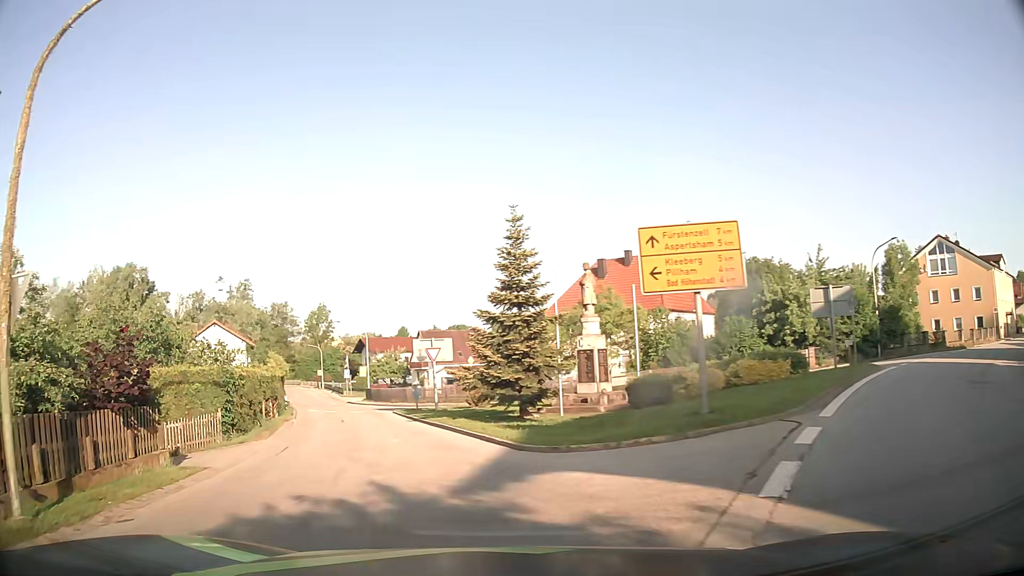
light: Day
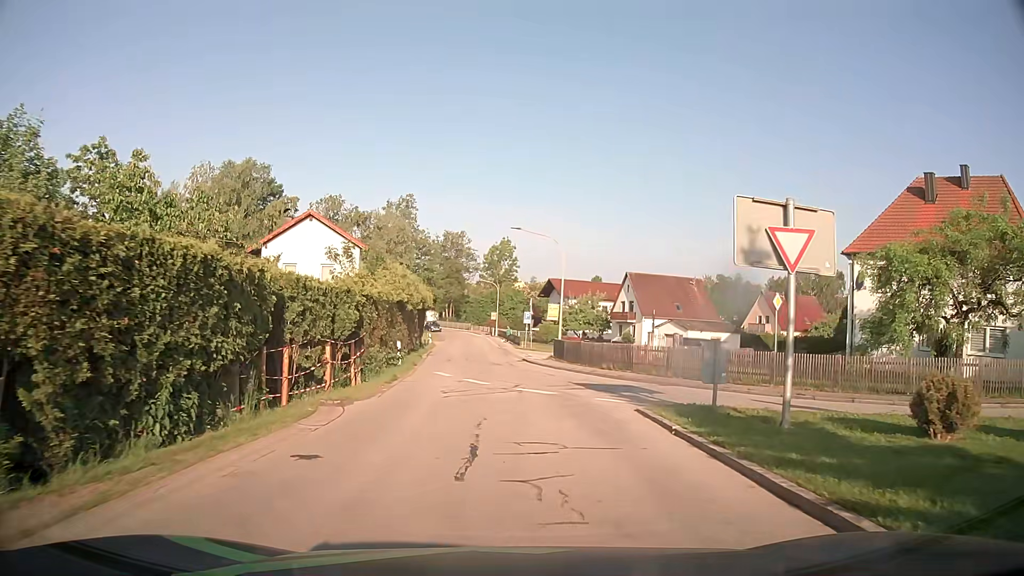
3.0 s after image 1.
(-5.0, +23.0) m; -16°
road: tertiary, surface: asphalt
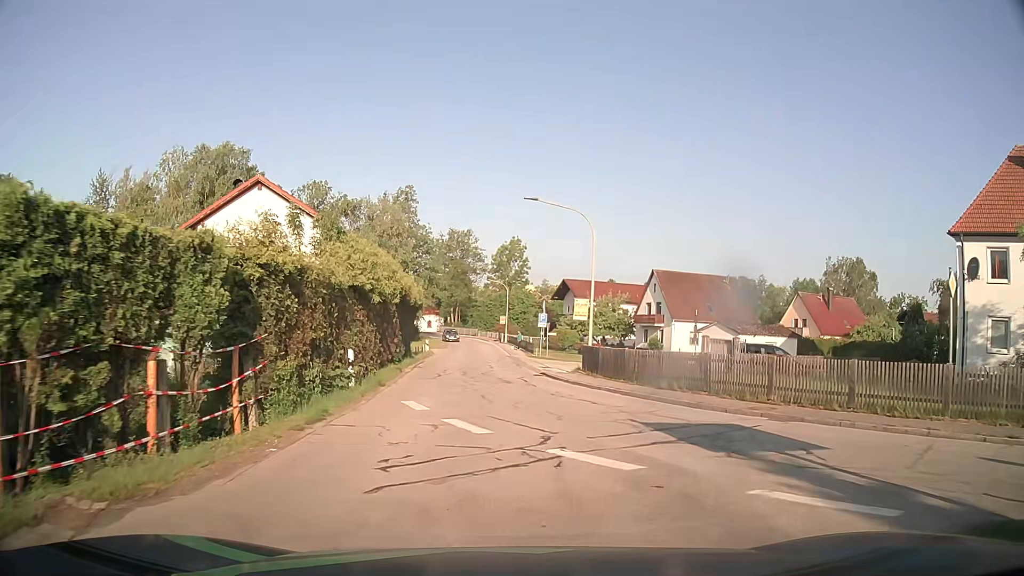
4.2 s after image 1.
(-0.1, +9.4) m; -1°
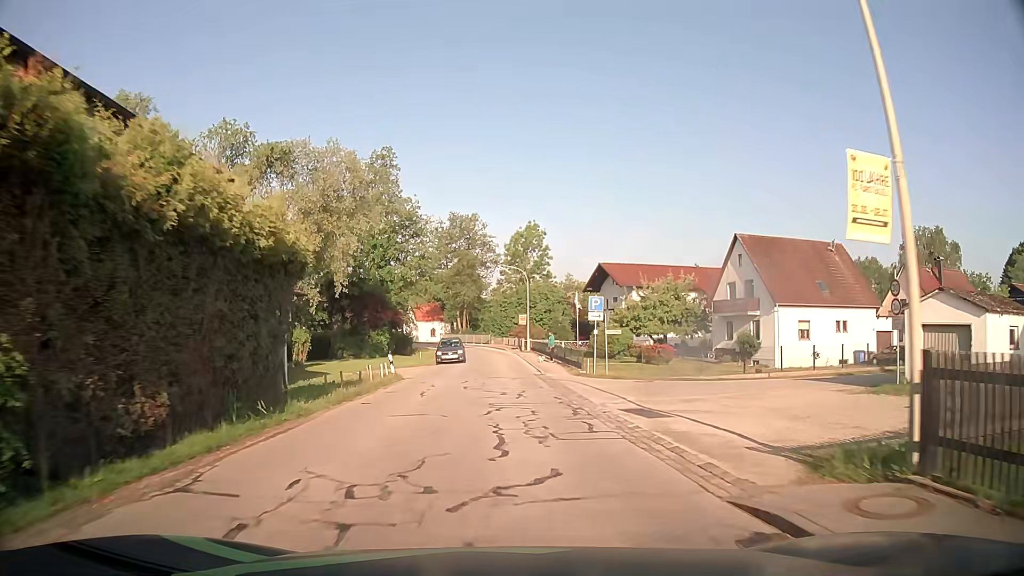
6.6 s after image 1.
(-0.1, +22.6) m; -2°
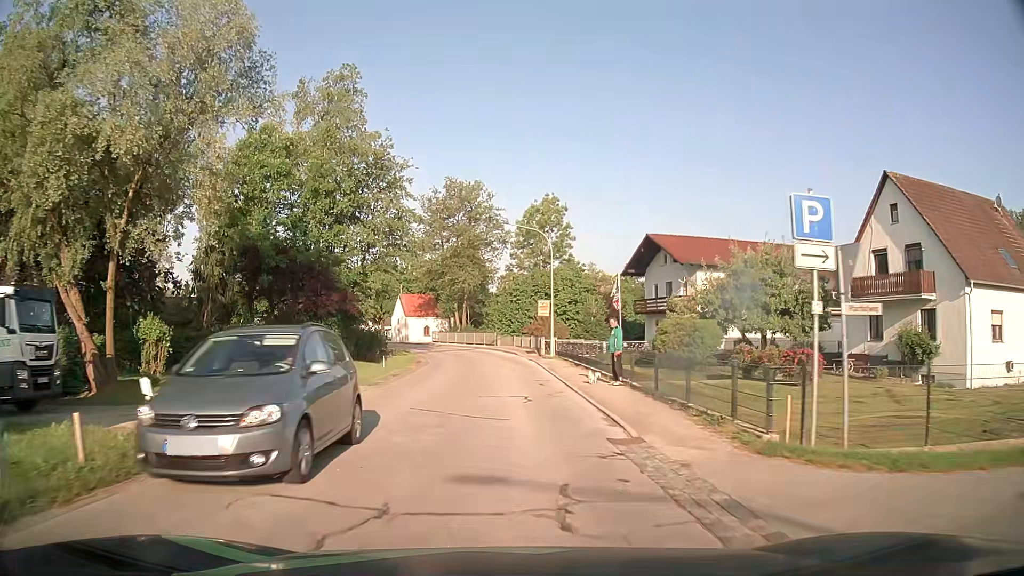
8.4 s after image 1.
(+0.1, +20.1) m; 0°
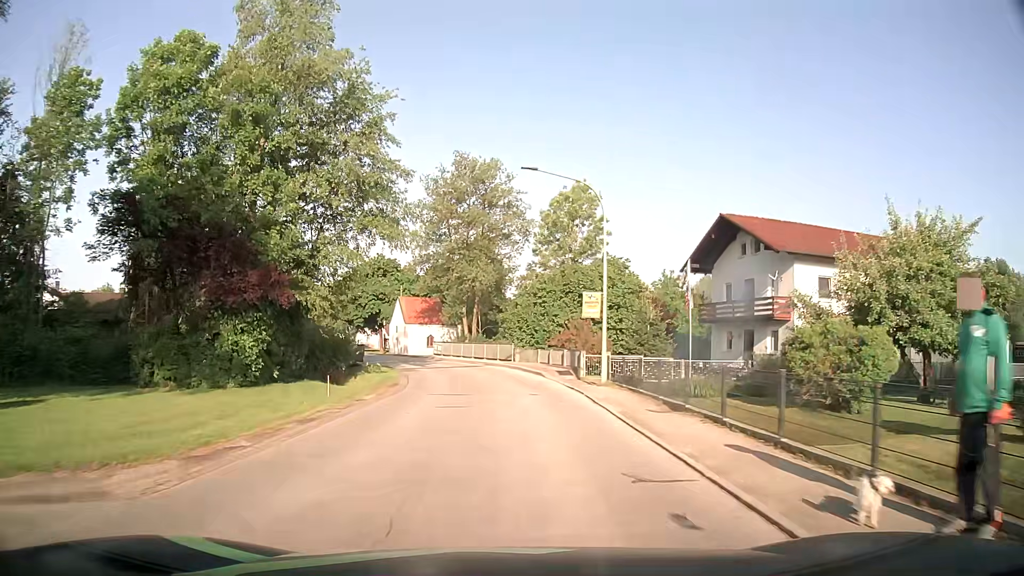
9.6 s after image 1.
(-0.2, +14.0) m; -2°
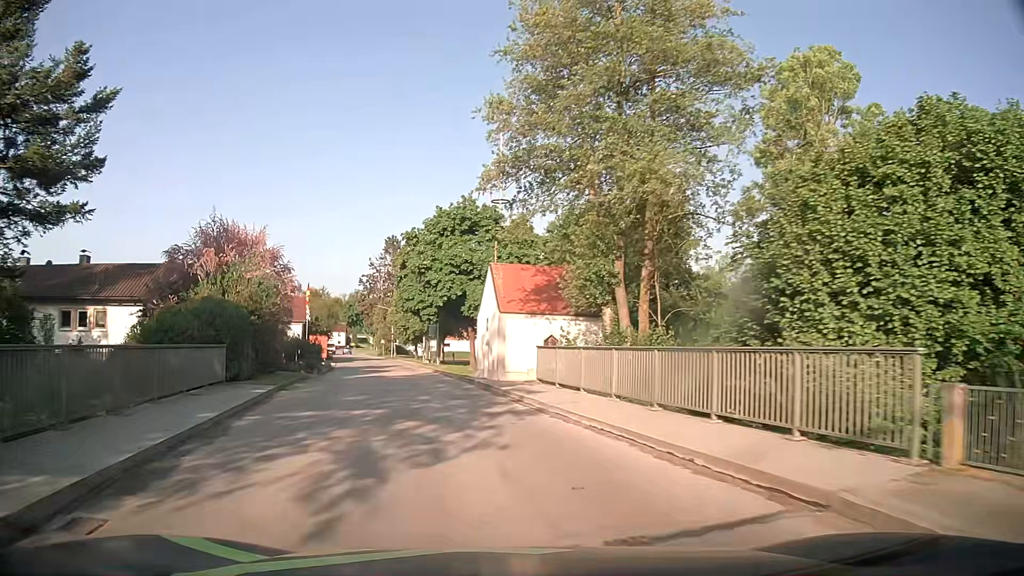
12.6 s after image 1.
(-1.4, +34.3) m; -11°
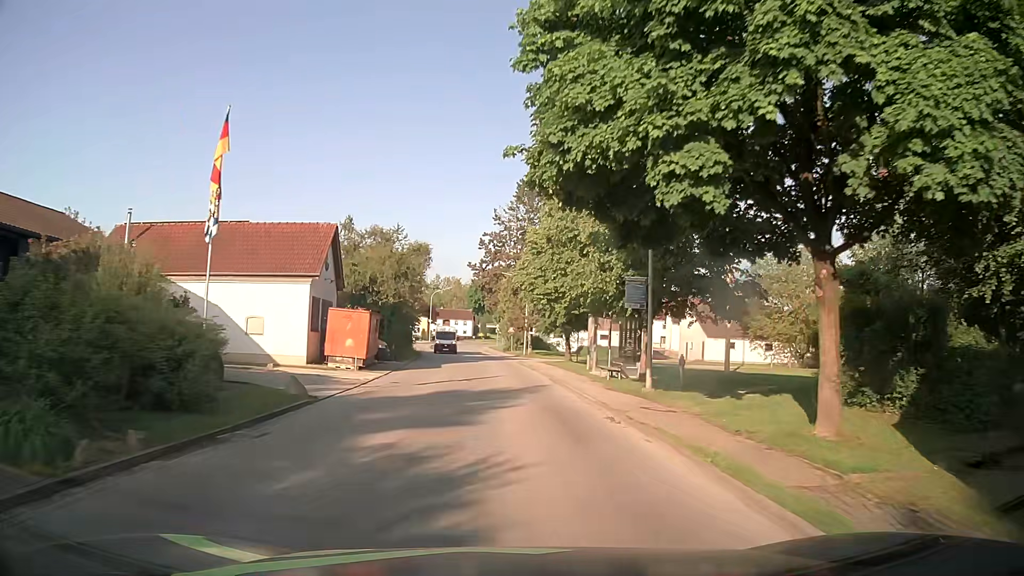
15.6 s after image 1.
(-5.6, +34.9) m; -12°
(0, +10) (0, +20) (0, +30) (-1, +40) (-2, +50) (-2, +60) (-3, +70) (-5, +80) (-6, +90) (-6, +100) m
